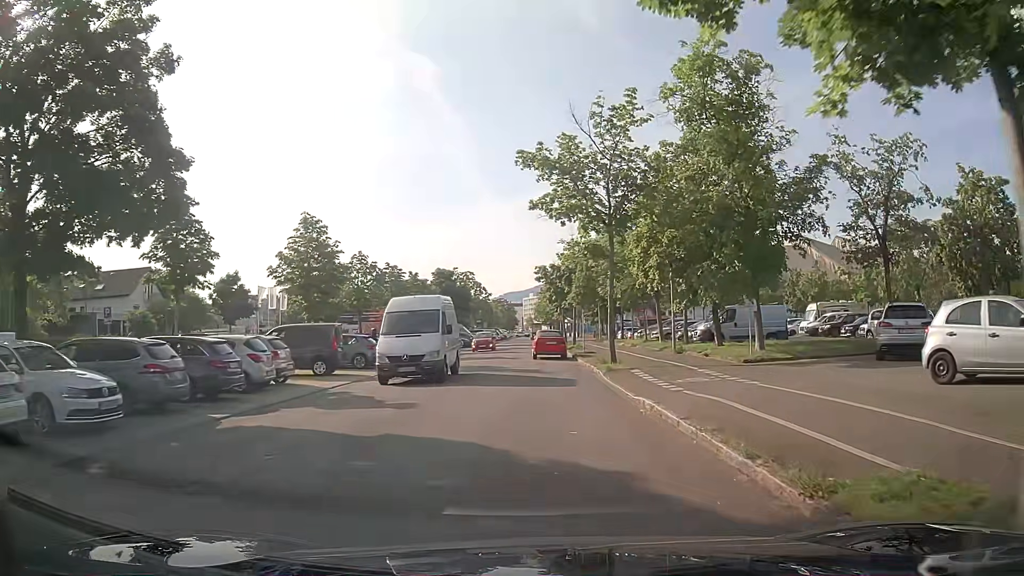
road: residential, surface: asphalt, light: Day
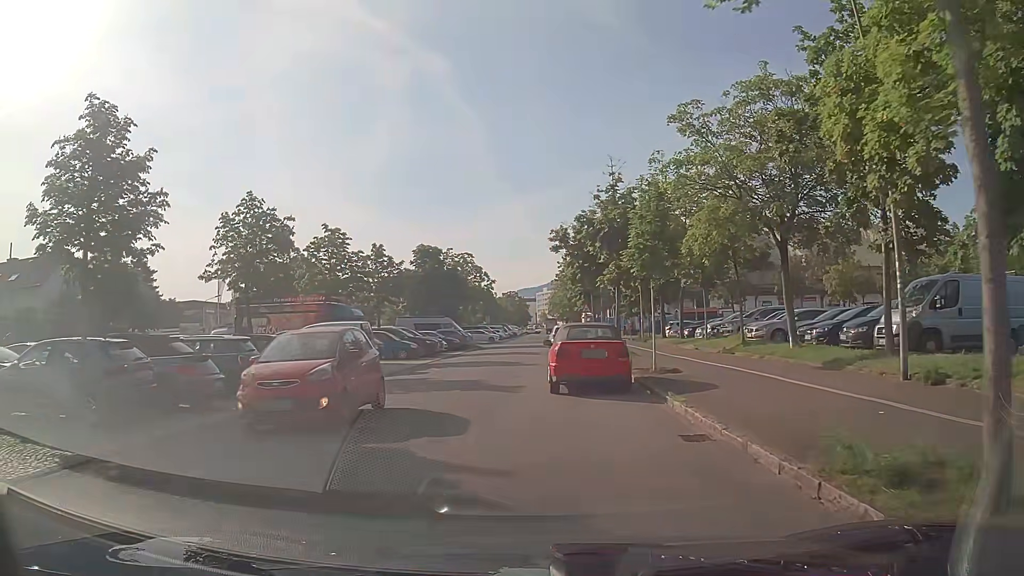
(-0.1, +19.0) m; -1°
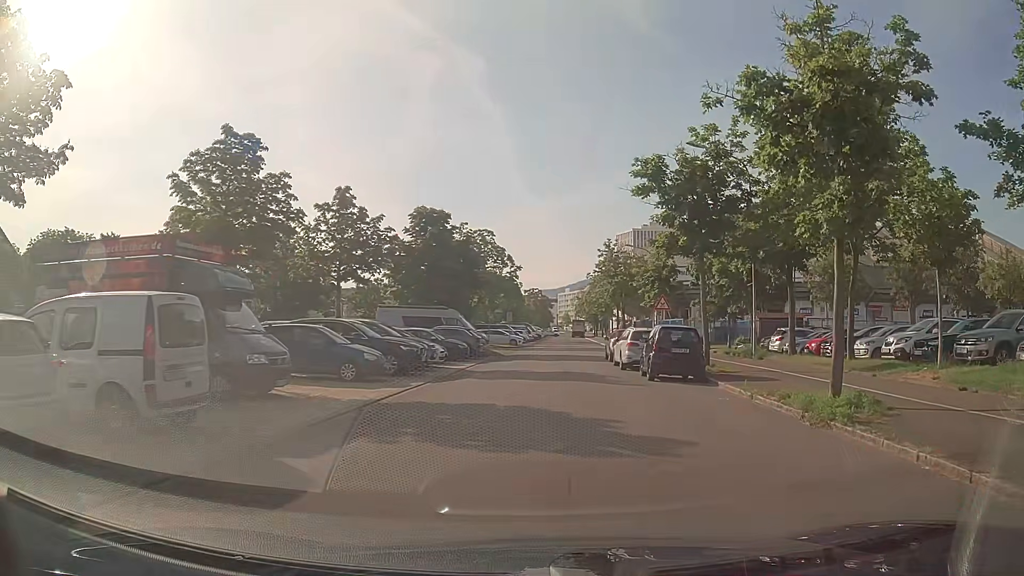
(-1.5, +17.2) m; -2°
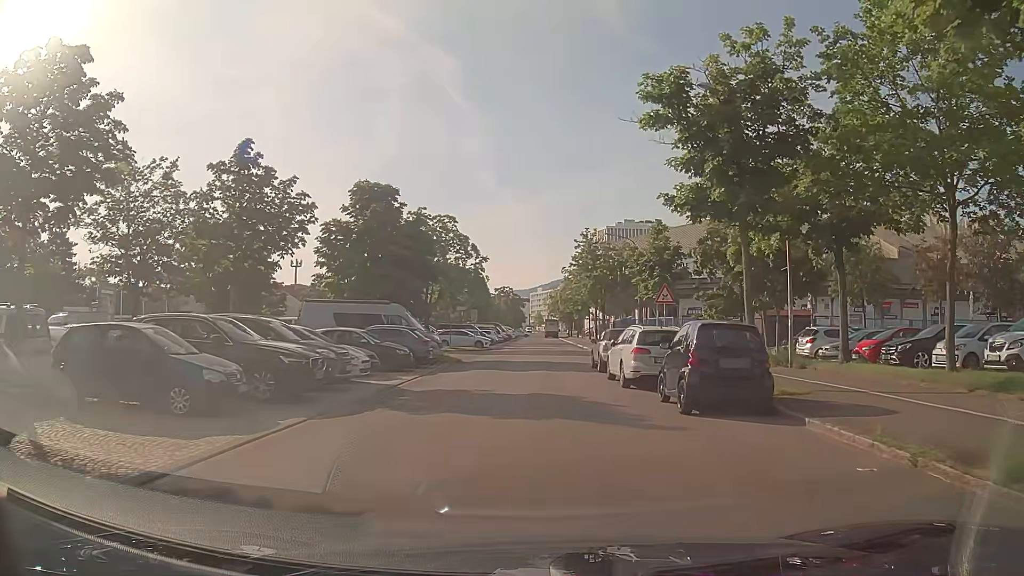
(+0.2, +7.6) m; +2°
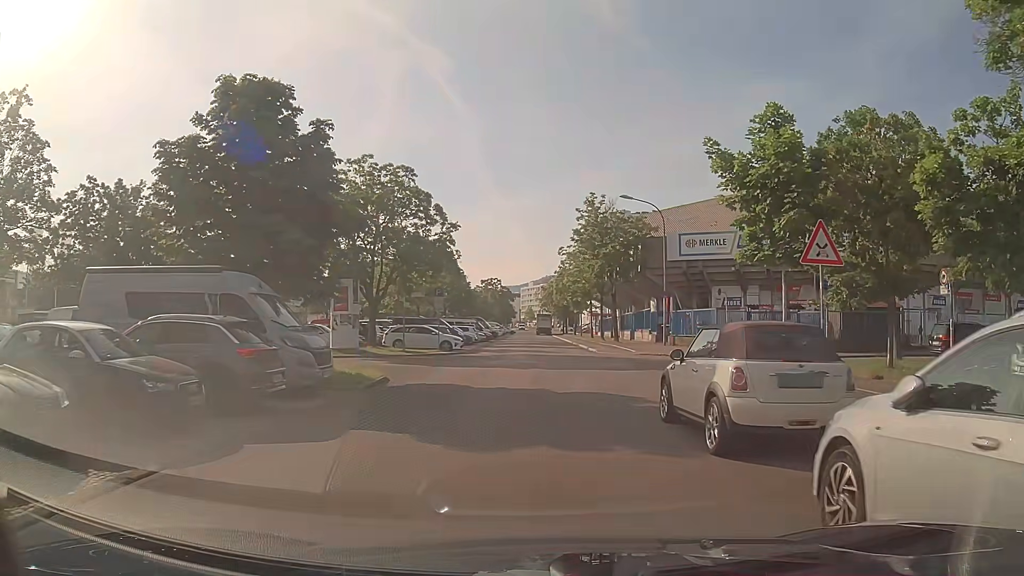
(+0.1, +14.8) m; +1°
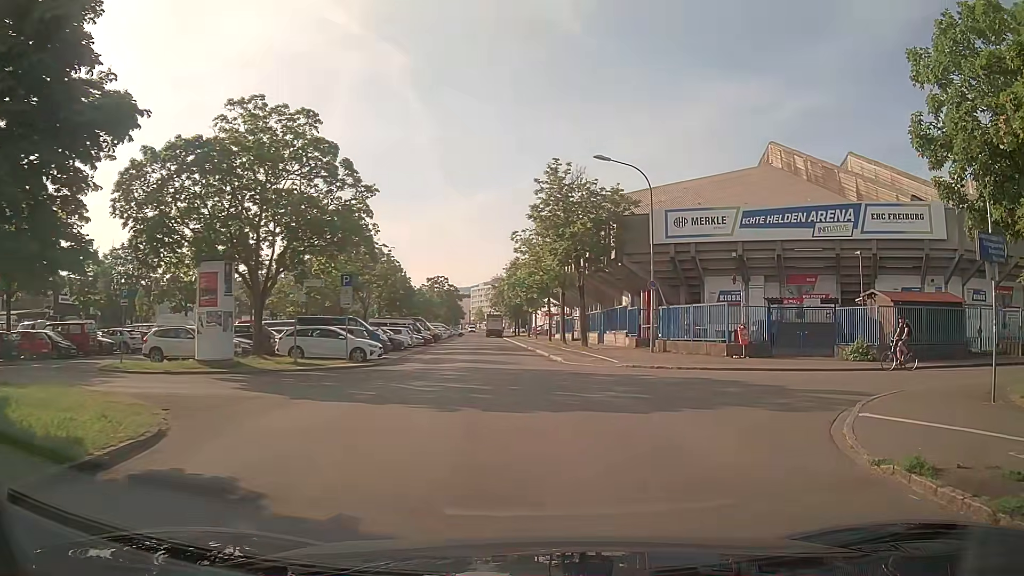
(+0.1, +10.1) m; +4°
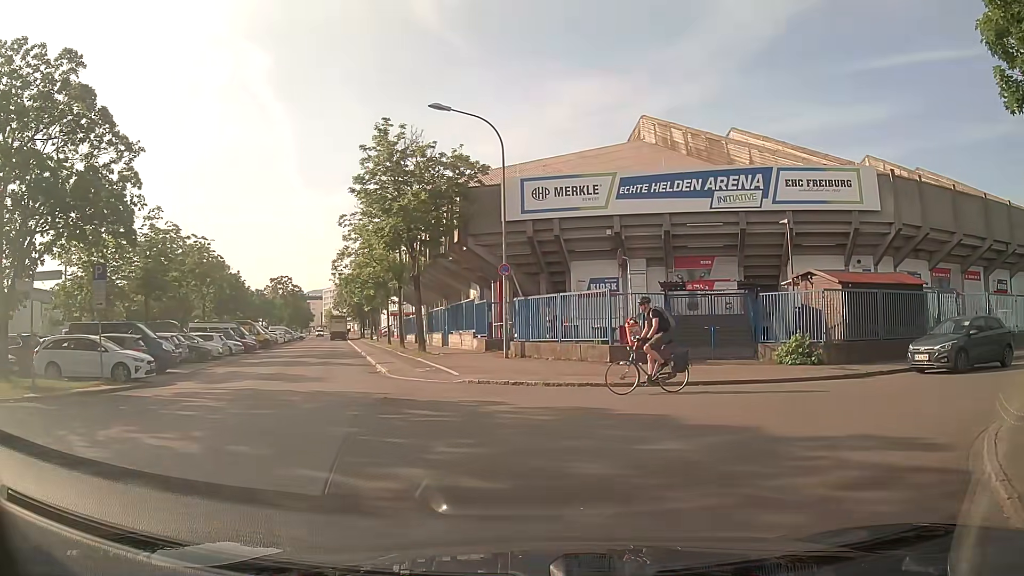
(+0.9, +7.2) m; +13°
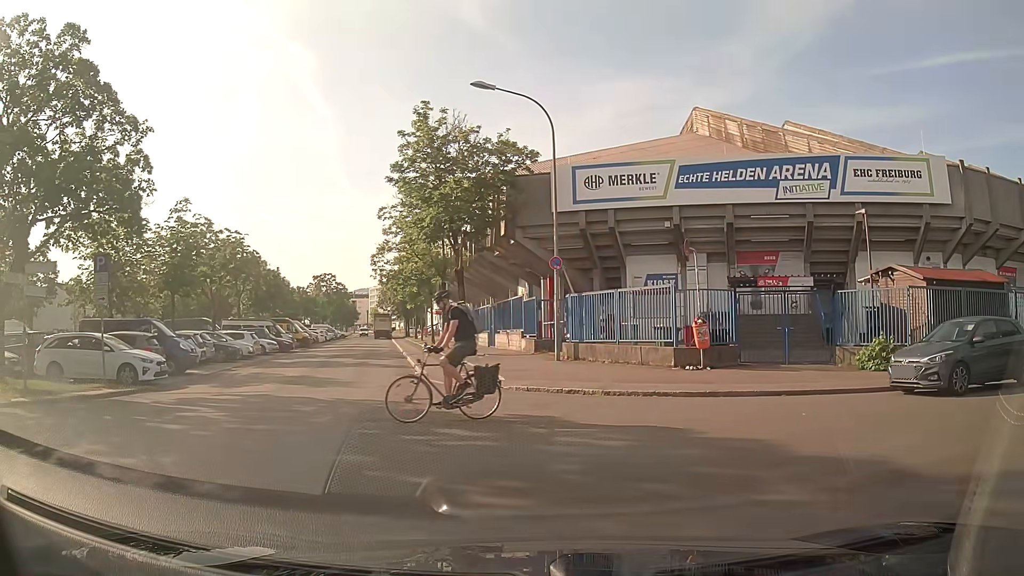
(-0.1, +2.0) m; -2°
(-2, +10) (-5, +19) (-8, +29) (-11, +38) (-14, +48) (-16, +58) (-19, +67) (-22, +77) (-26, +86) (-30, +95) m
